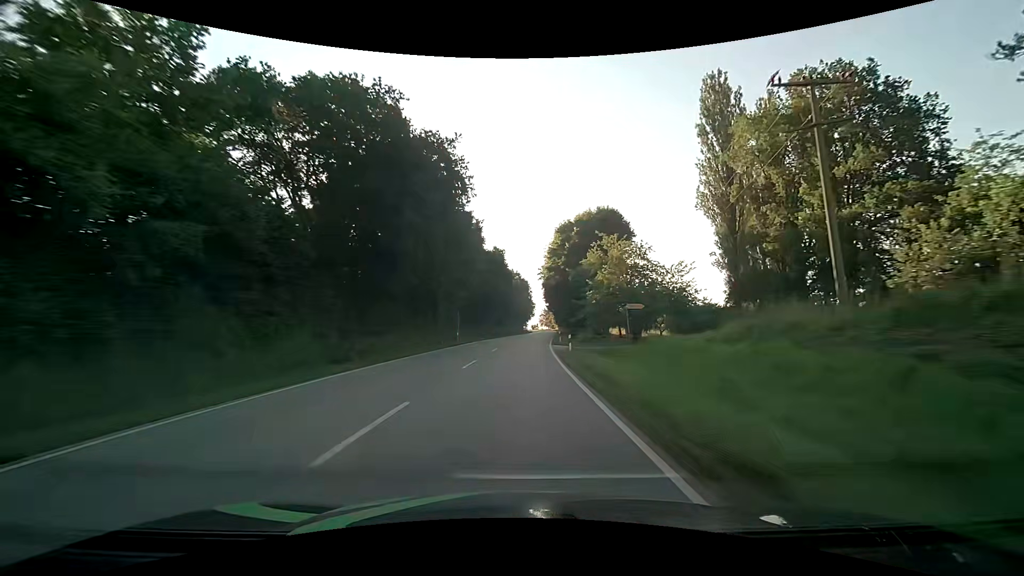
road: secondary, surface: asphalt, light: Day
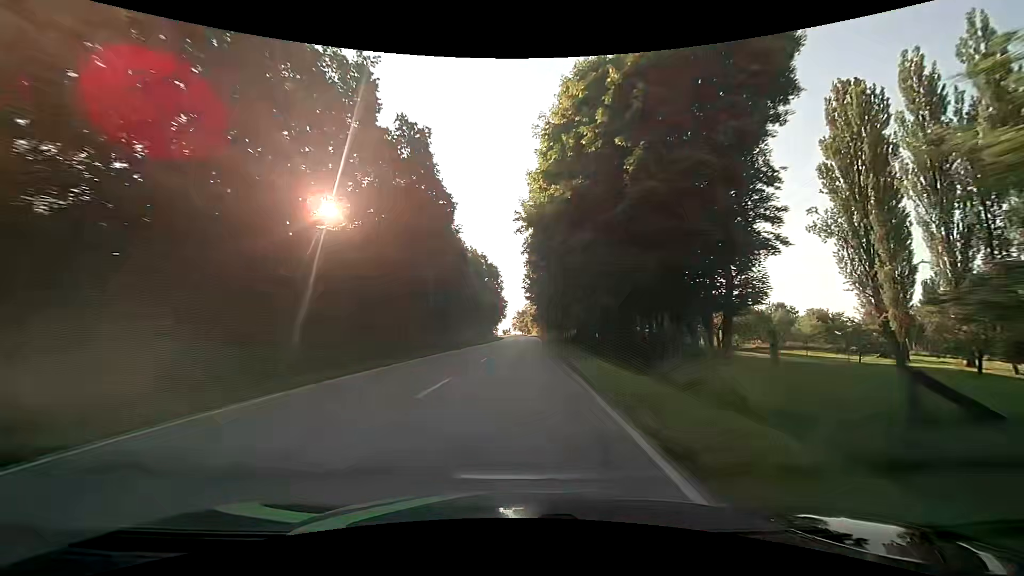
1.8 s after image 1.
(+1.3, +42.8) m; +3°
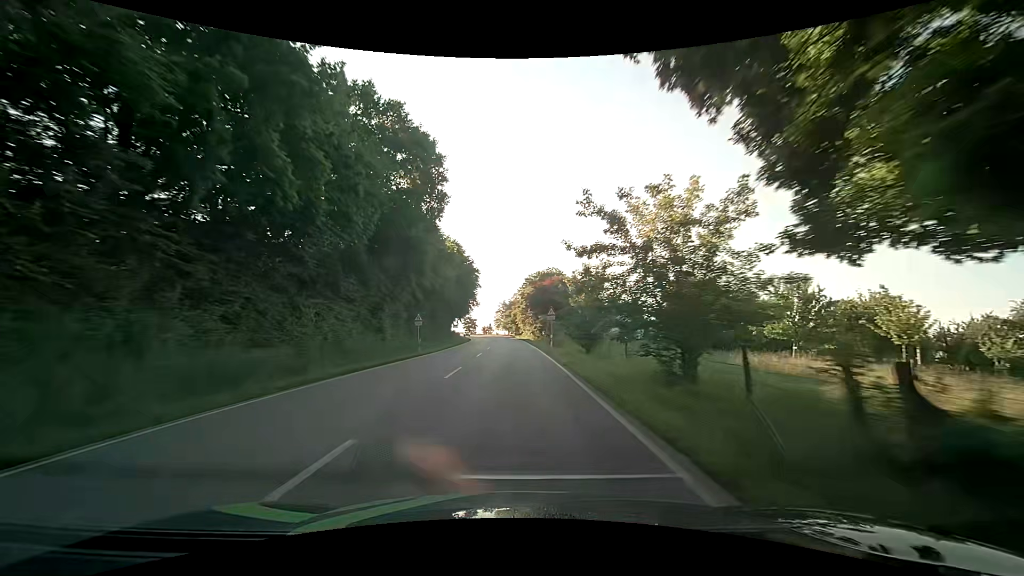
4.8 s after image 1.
(+1.8, +67.6) m; +2°
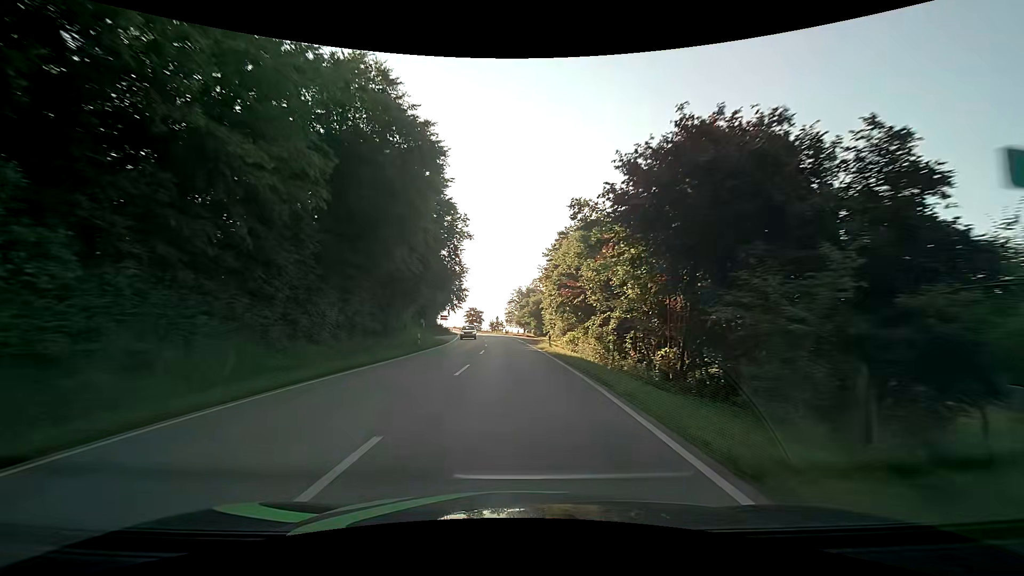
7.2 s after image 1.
(-0.7, +47.7) m; -2°
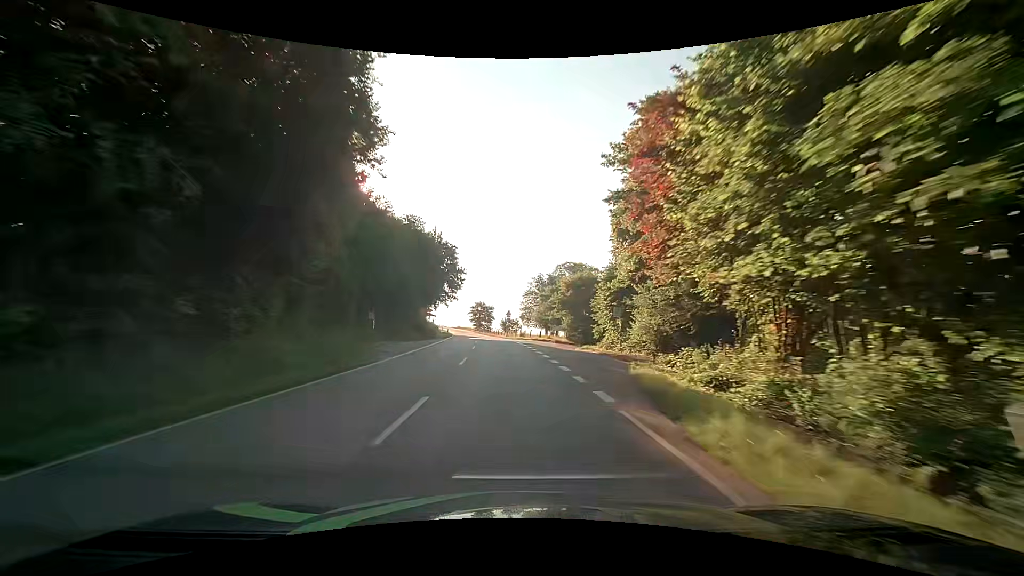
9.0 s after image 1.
(-0.6, +32.1) m; -2°
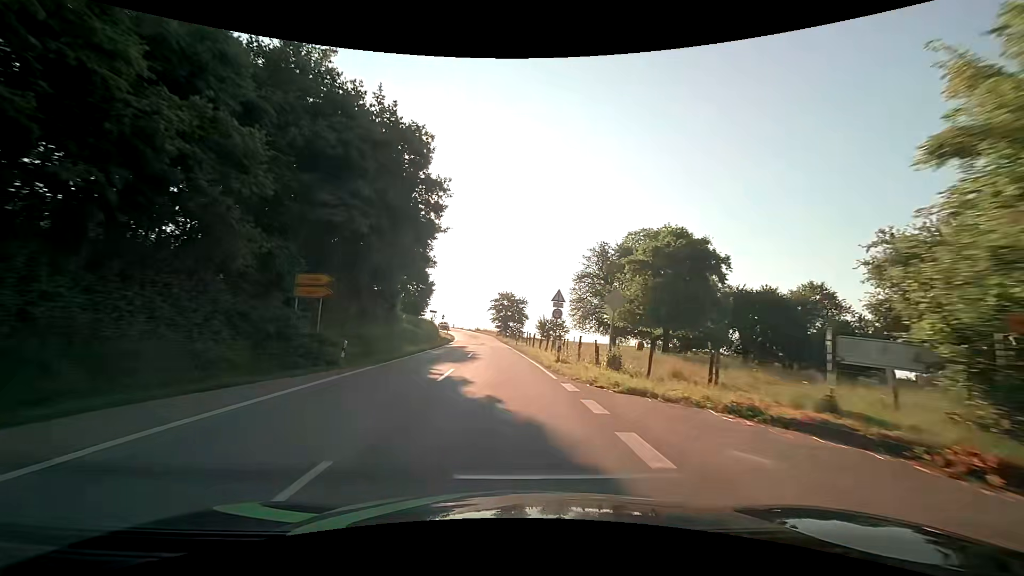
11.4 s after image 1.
(-1.4, +40.7) m; -4°
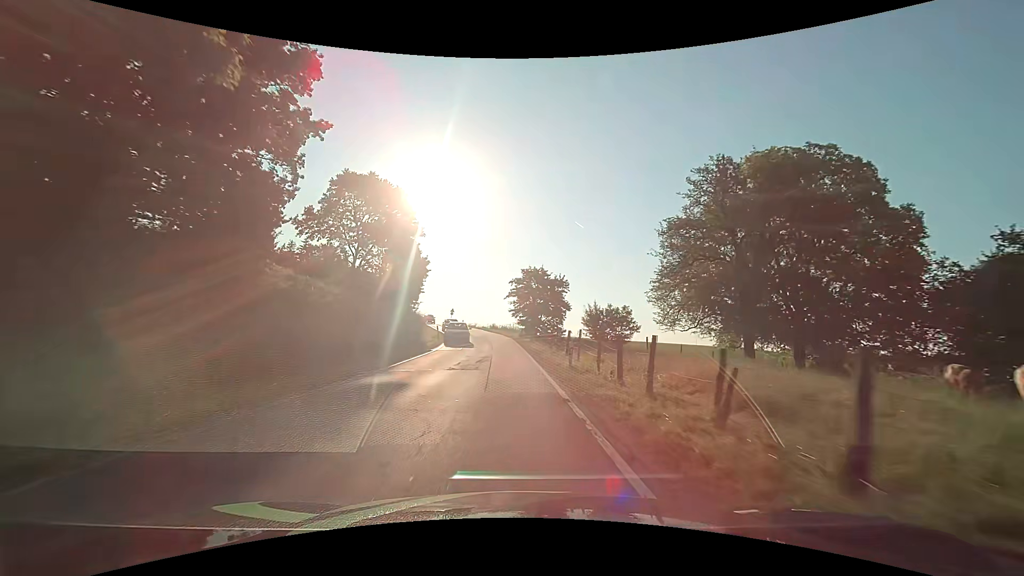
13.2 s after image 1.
(-0.9, +29.3) m; -3°
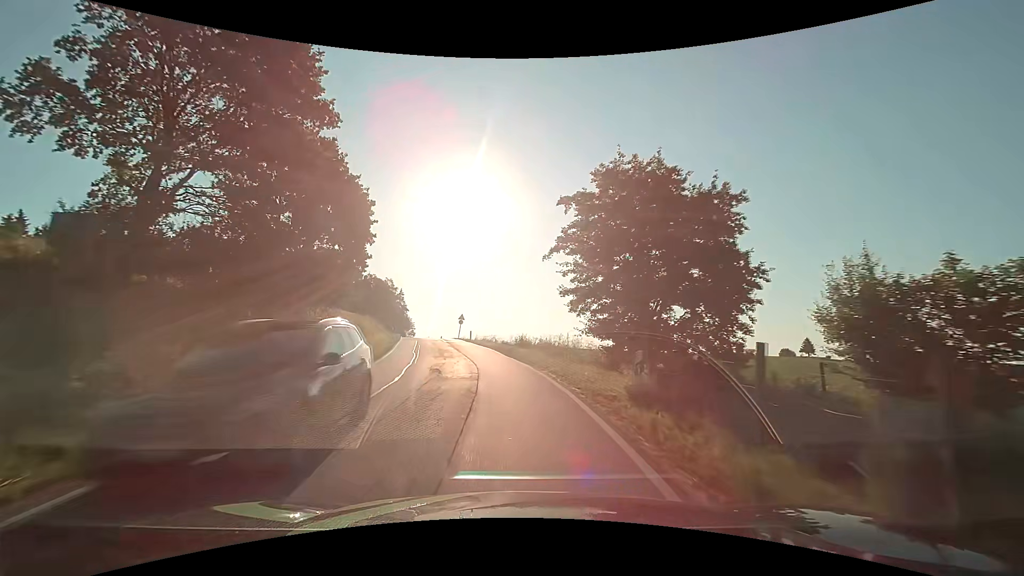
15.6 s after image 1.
(-1.2, +34.6) m; -4°
(0, +10) (-1, +20) (-3, +30) (-5, +40) (-7, +49) (-10, +59) (-12, +69) (-14, +79) (-17, +88) (-19, +98) m
